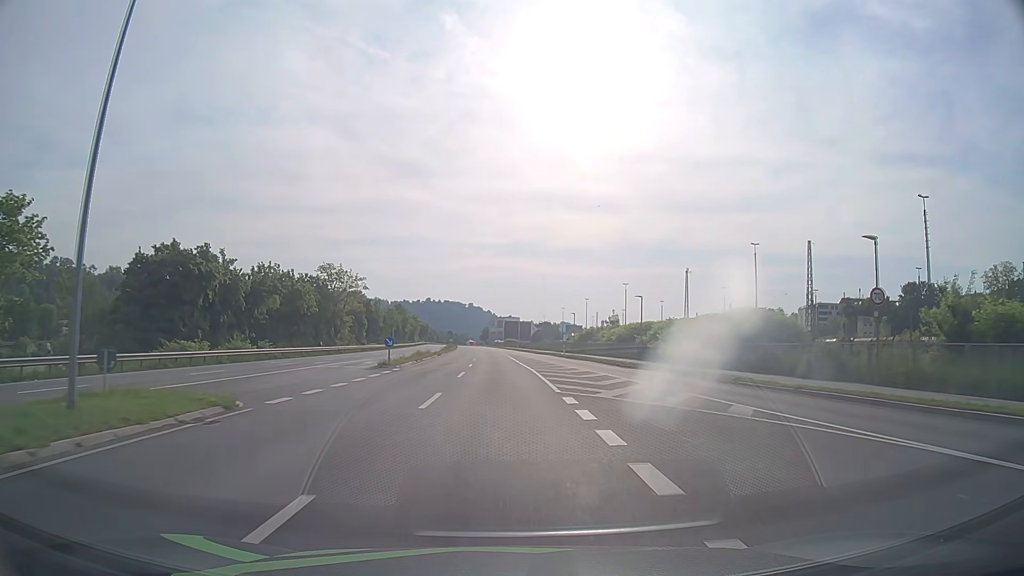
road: primary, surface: asphalt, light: Day
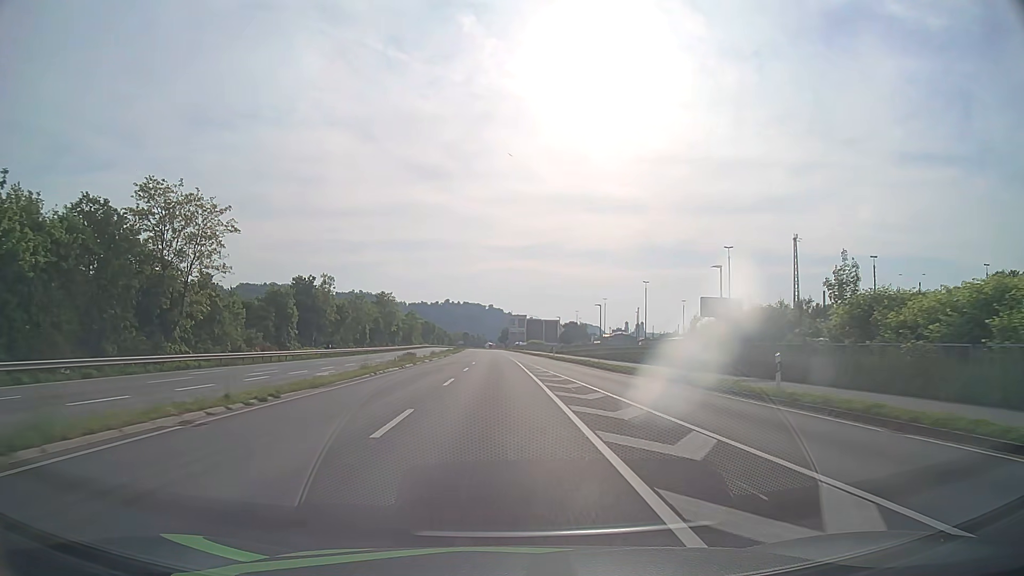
(-0.5, +52.3) m; -2°
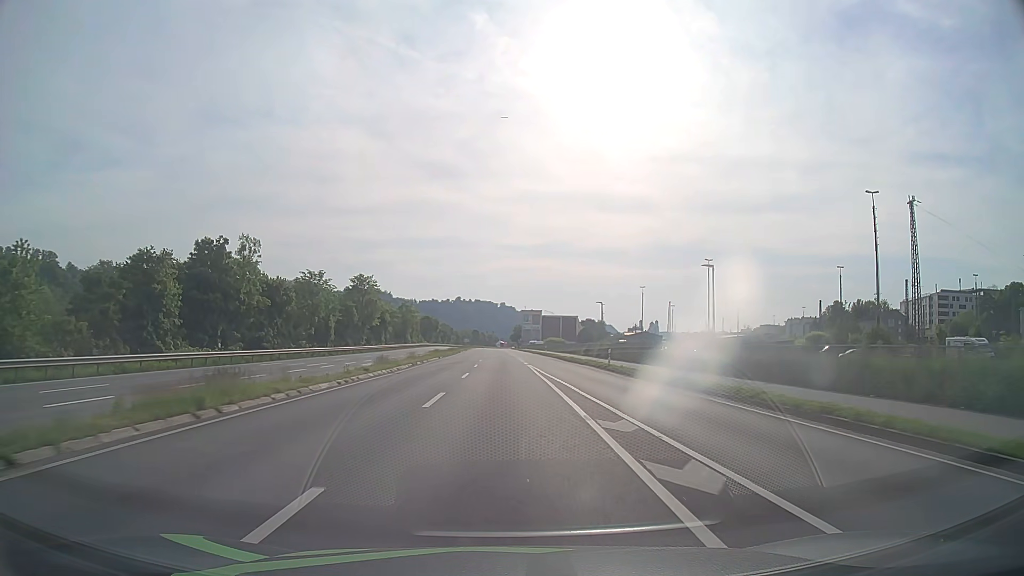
(-0.3, +31.5) m; -1°
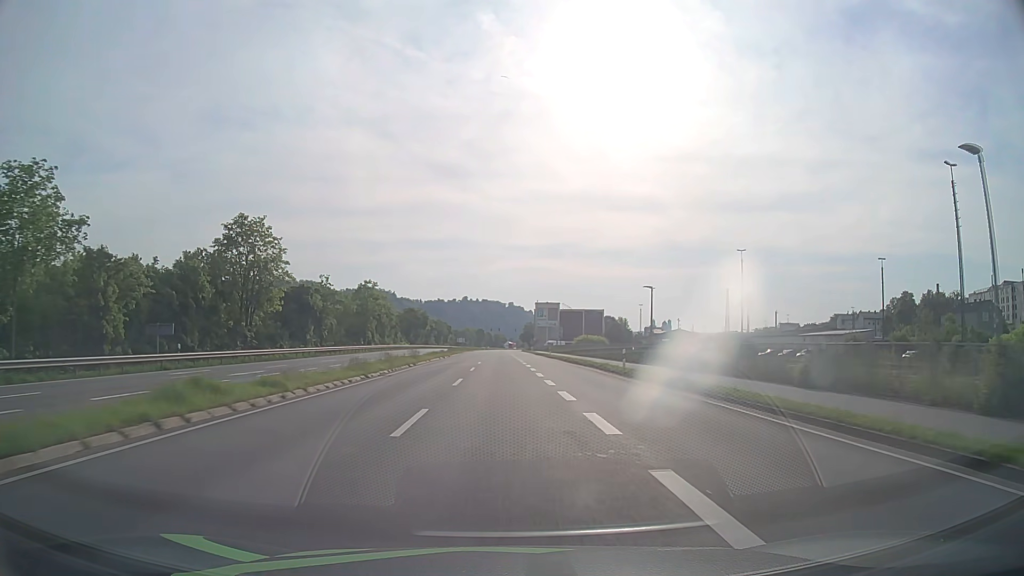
(-0.4, +52.3) m; -1°
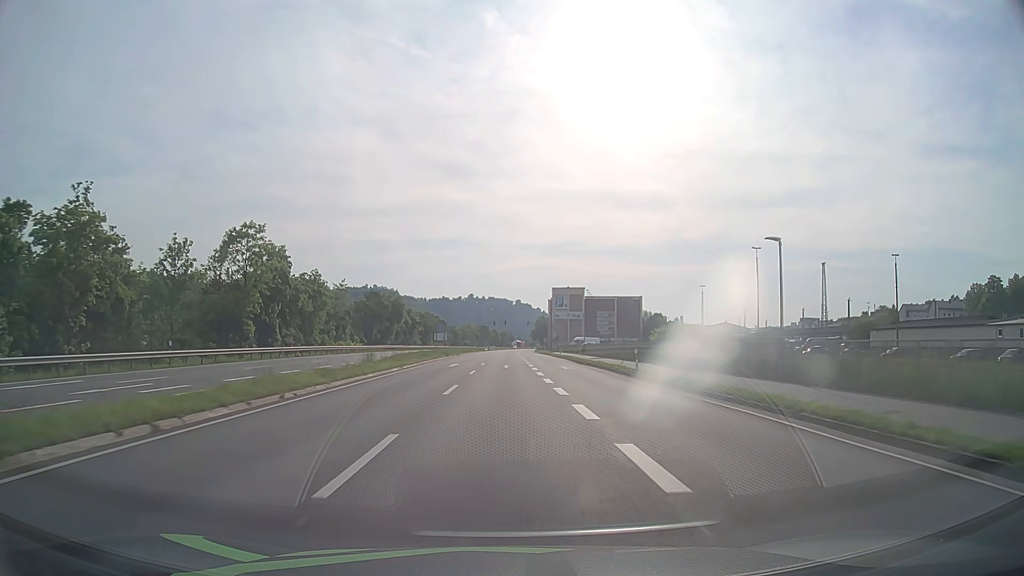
(-0.4, +51.9) m; -1°
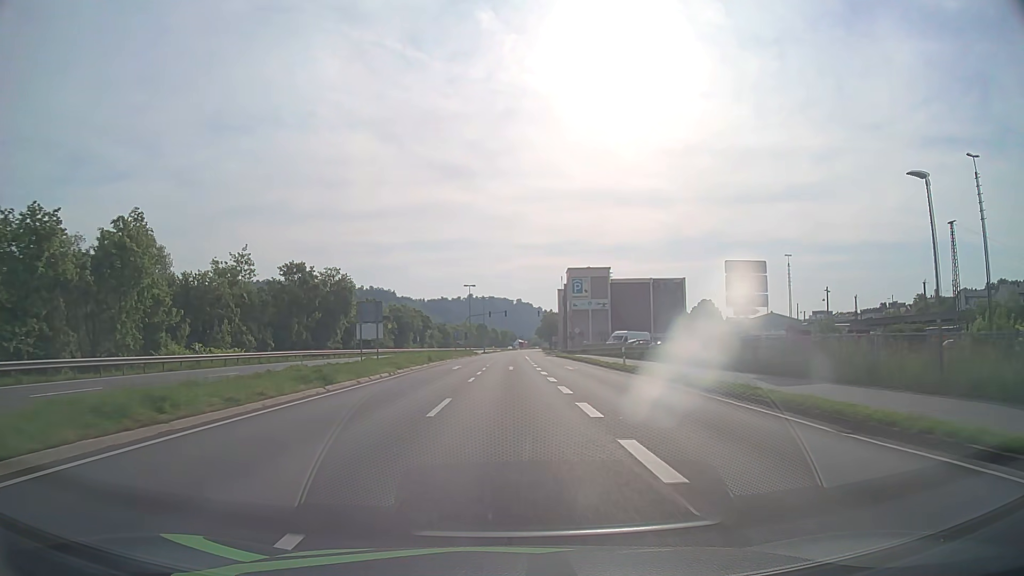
(-0.1, +41.2) m; 0°
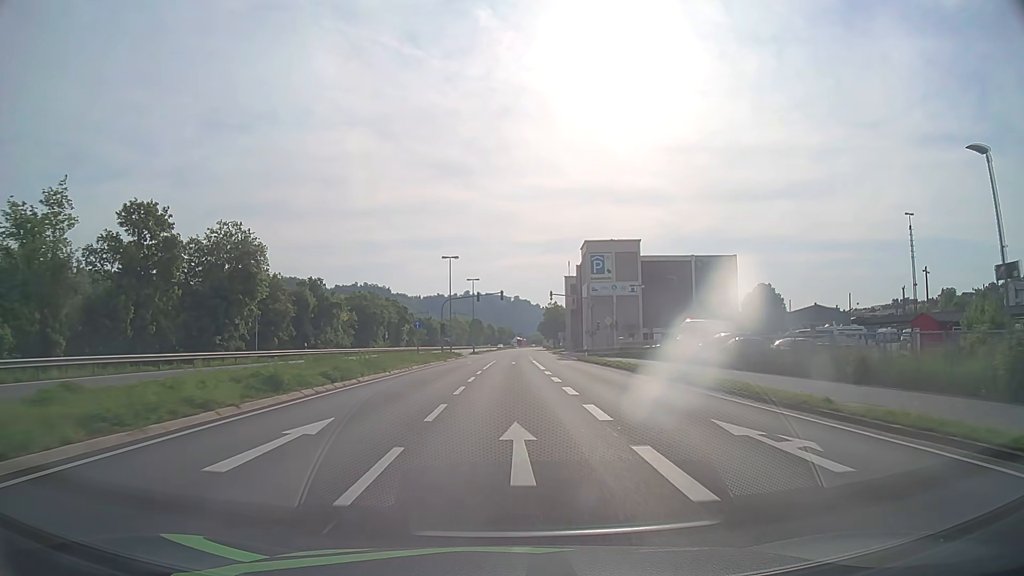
(0.0, +30.8) m; 0°
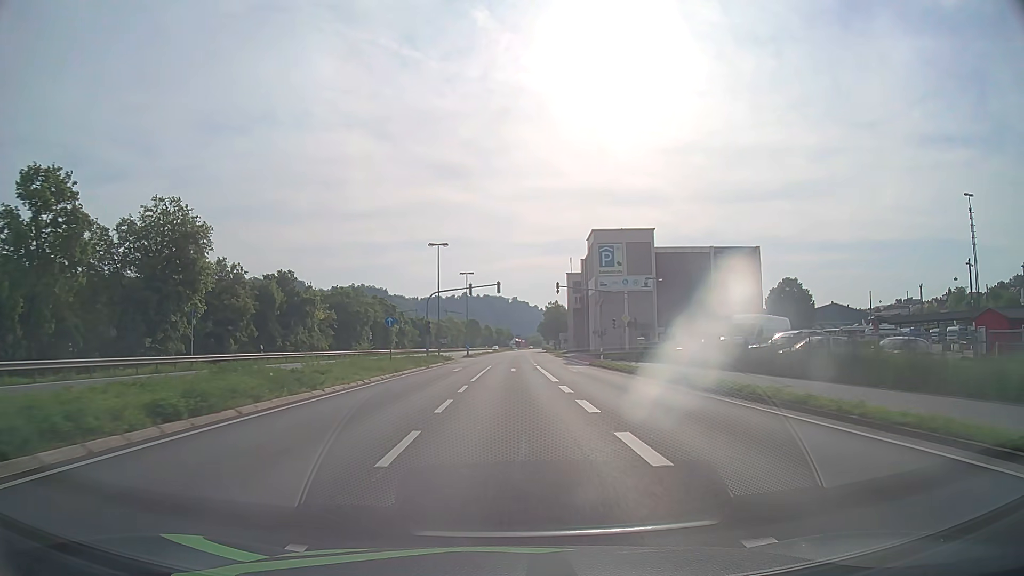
(0.0, +10.2) m; 0°
(0, +10) (0, +20) (0, +30) (0, +40) (0, +50) (+1, +60) (+1, +70) (+1, +80) (+1, +90) (+2, +100) m
